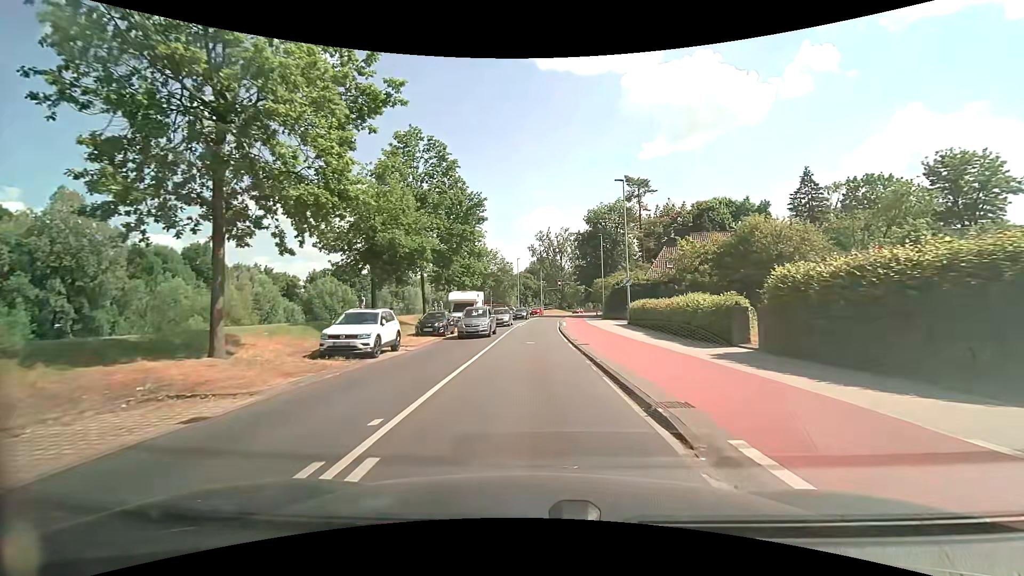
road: secondary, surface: asphalt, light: Day
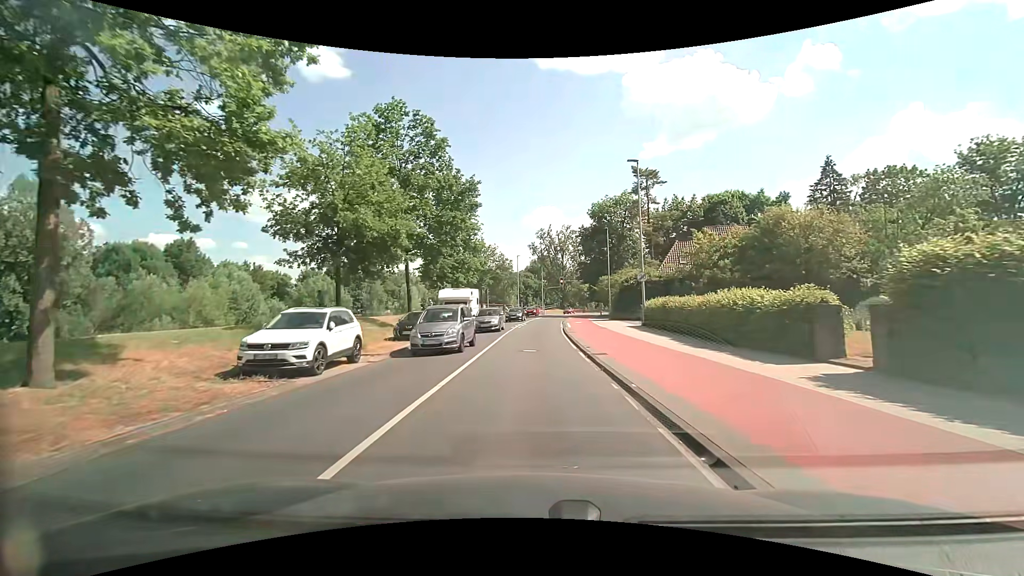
(0.0, +4.6) m; -1°
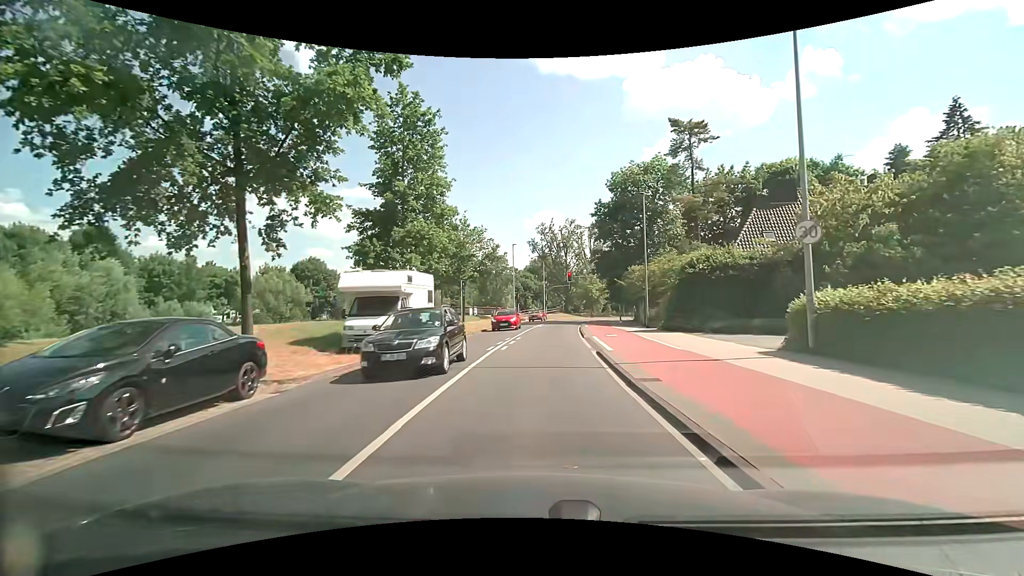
(+0.1, +18.4) m; +1°
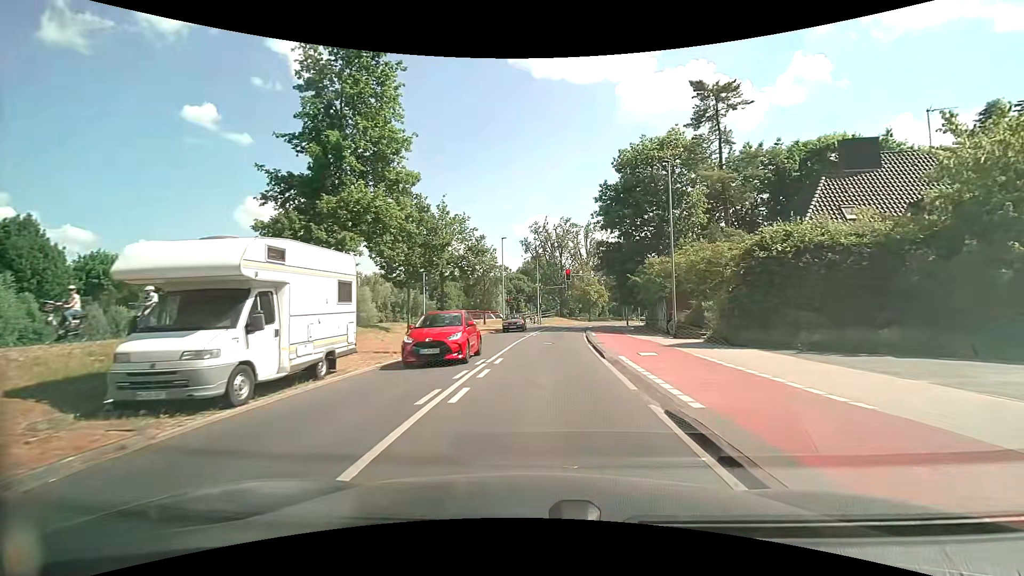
(0.0, +9.1) m; +1°
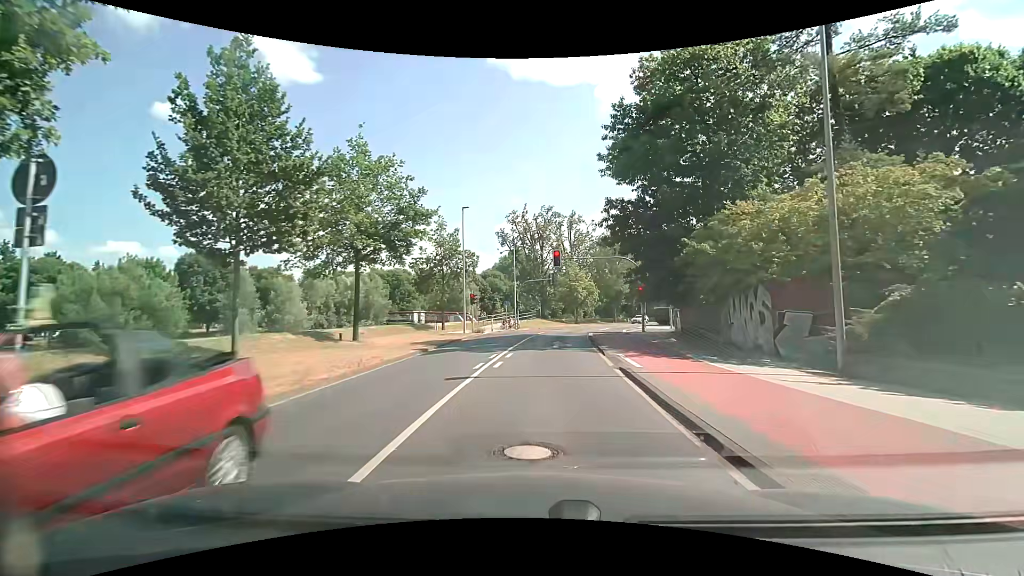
(+0.3, +17.1) m; +2°
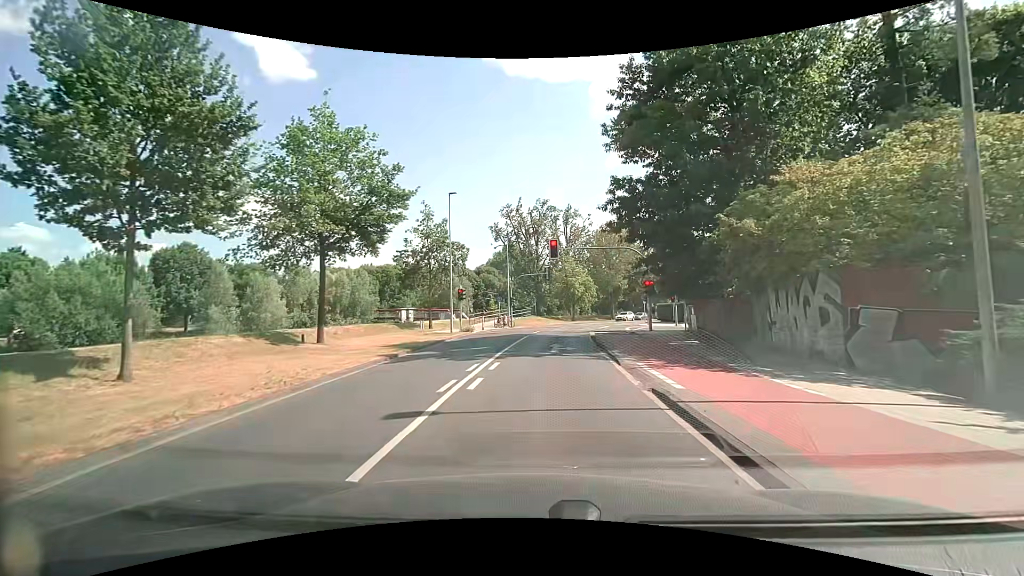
(0.0, +3.9) m; +1°
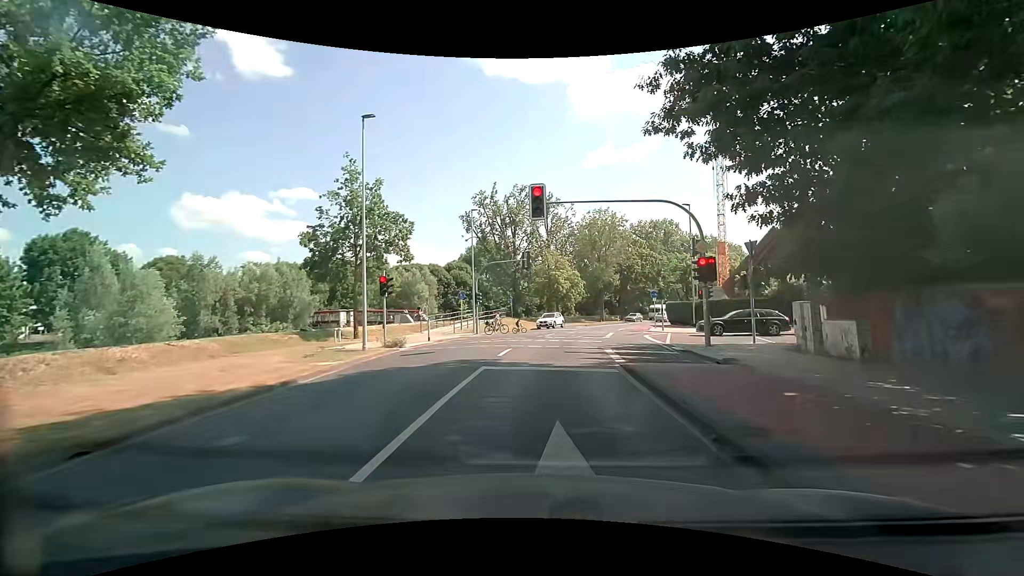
(+0.2, +14.3) m; +2°
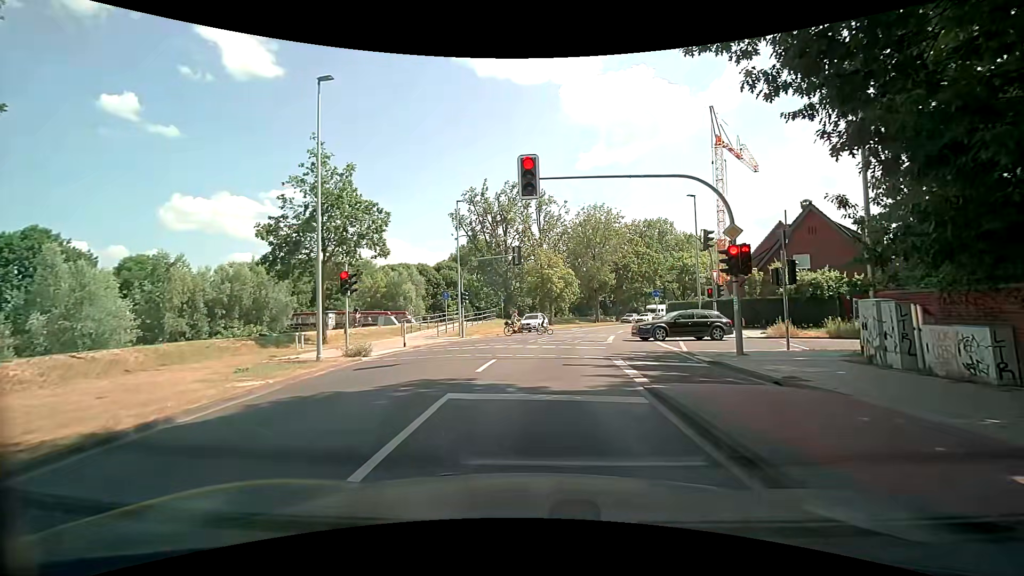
(0.0, +3.6) m; -1°
